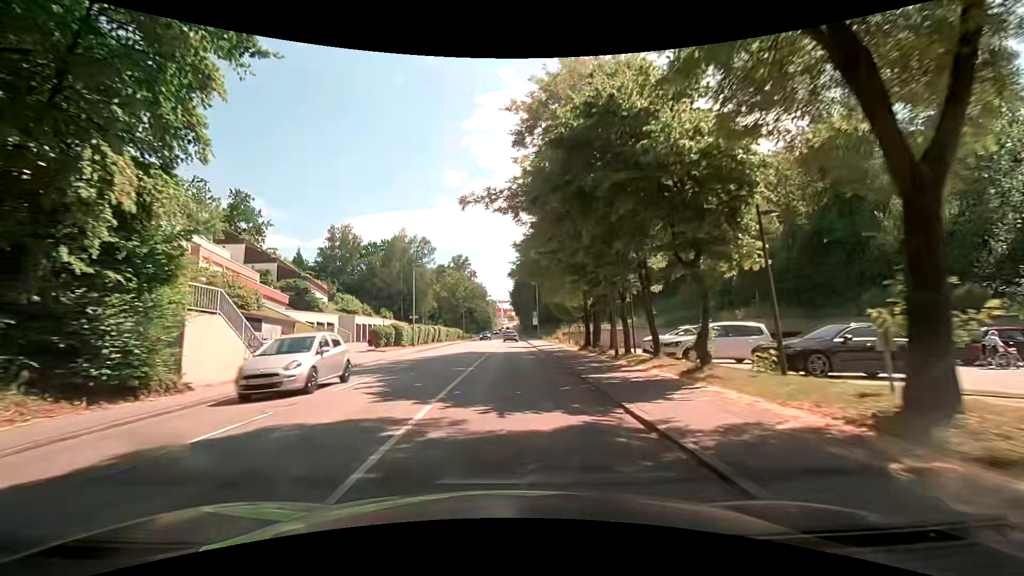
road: tertiary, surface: asphalt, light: Day
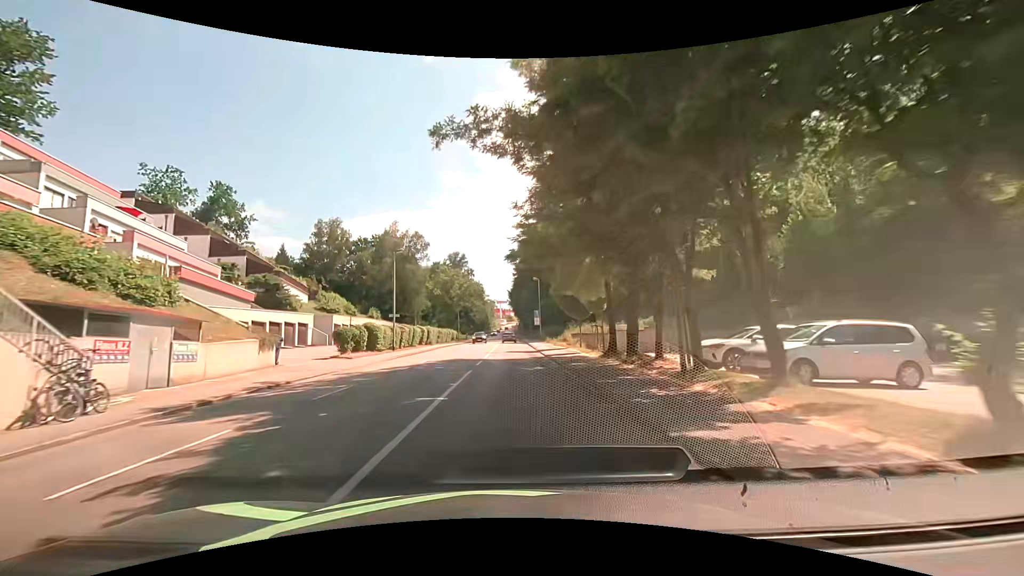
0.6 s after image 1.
(-0.1, +7.6) m; 0°
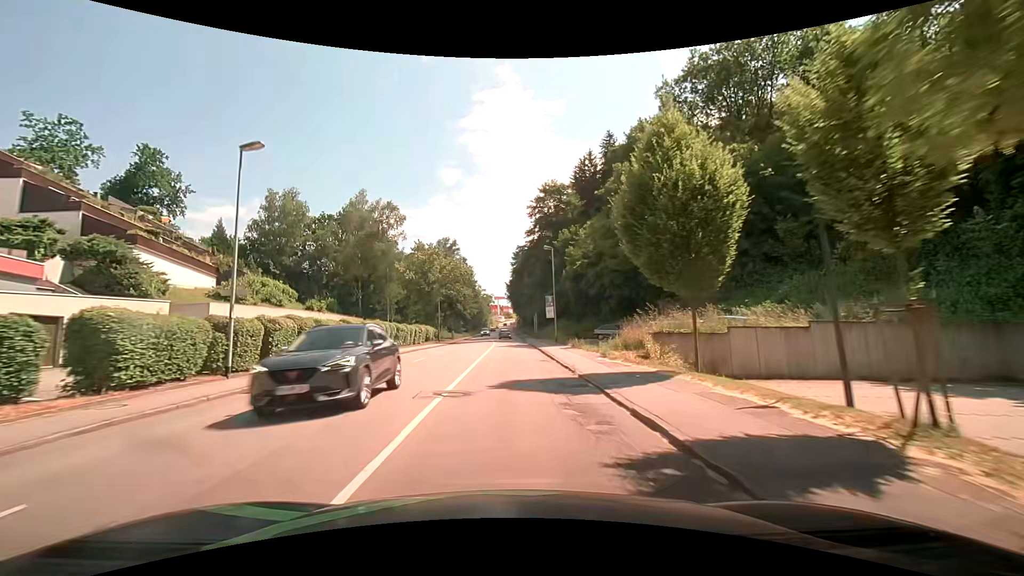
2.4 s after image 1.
(-0.1, +22.9) m; -1°
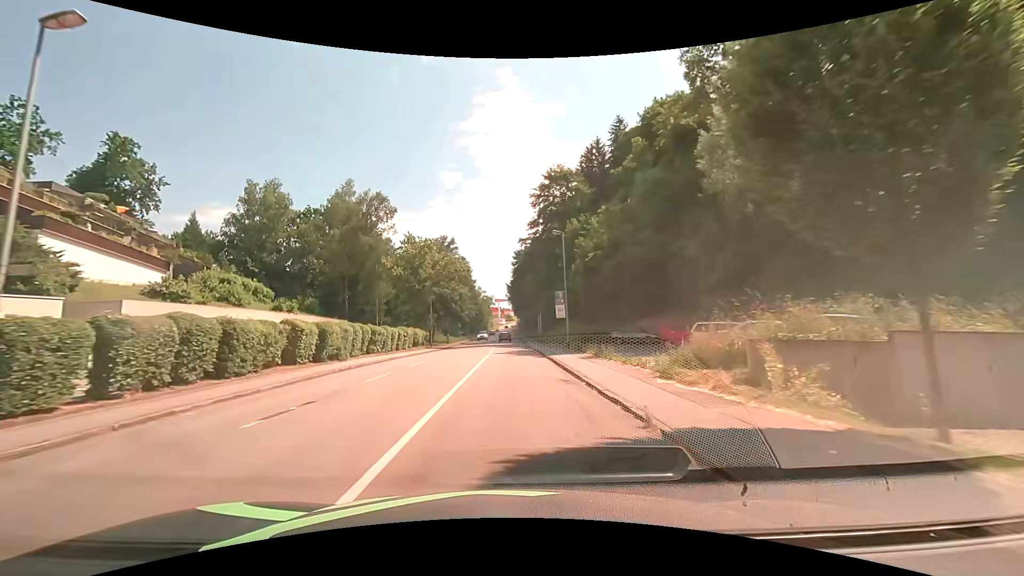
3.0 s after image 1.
(0.0, +7.7) m; +1°
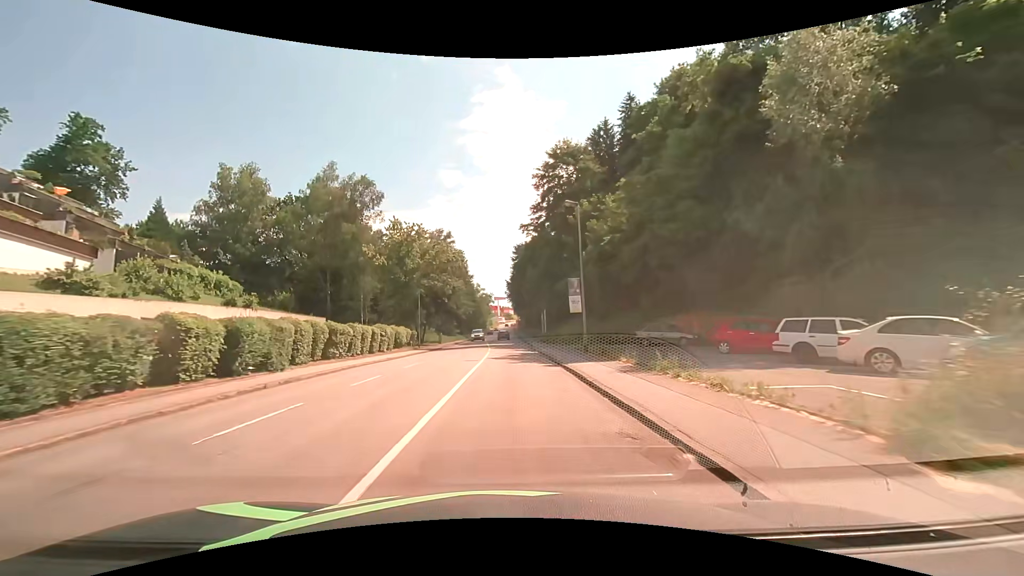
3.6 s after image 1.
(-0.1, +7.7) m; -1°
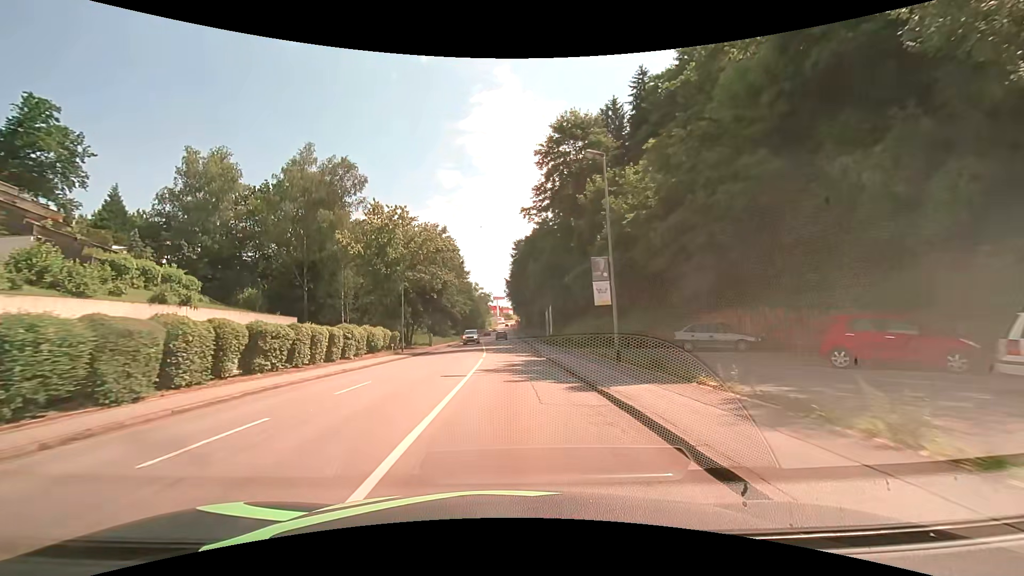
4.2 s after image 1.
(+0.1, +7.7) m; +1°
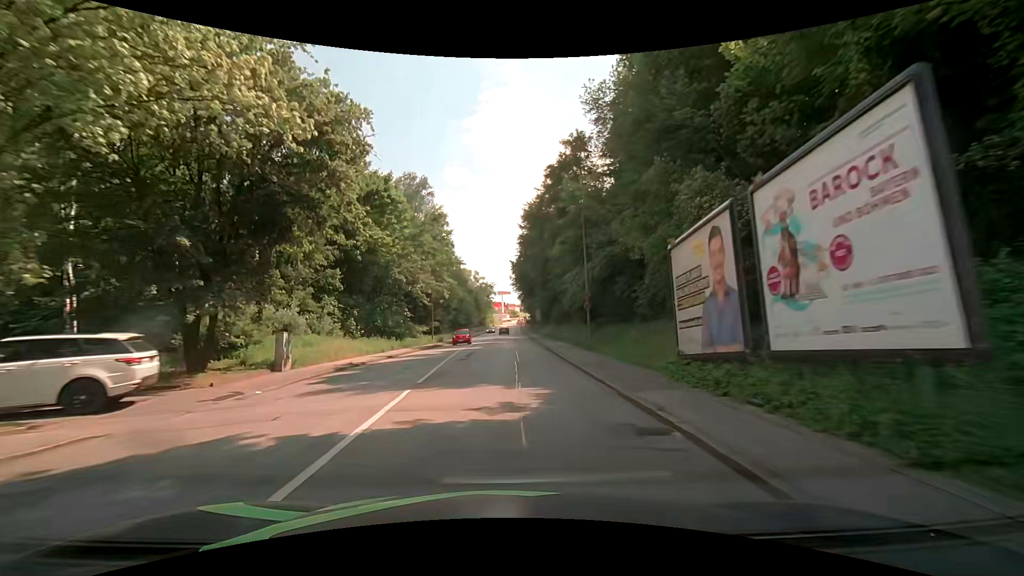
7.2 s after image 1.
(-0.1, +38.8) m; -1°
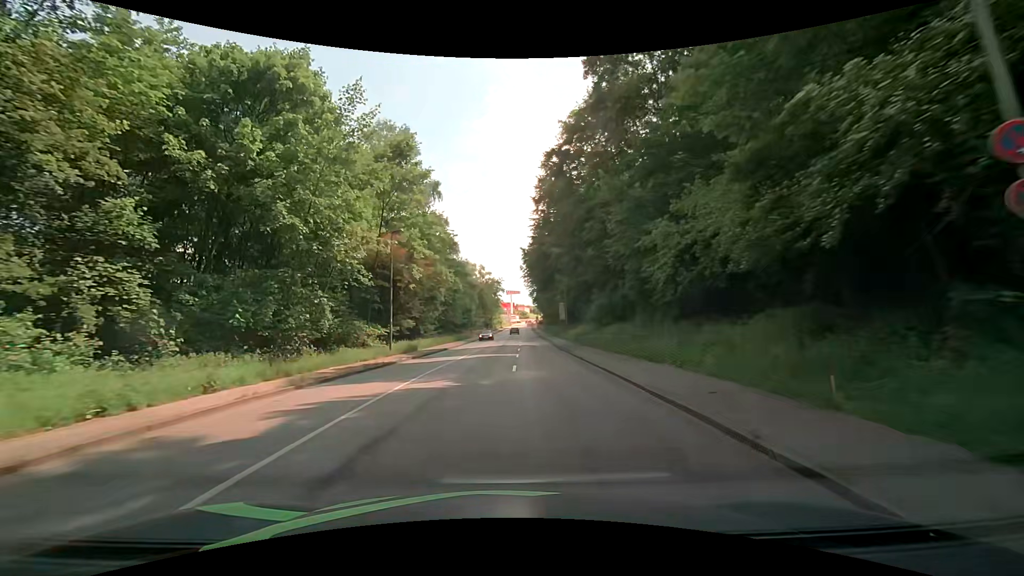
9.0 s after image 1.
(-0.3, +23.2) m; -1°
(0, +10) (0, +20) (0, +30) (0, +40) (0, +50) (0, +60) (+1, +70) (+1, +80) (+1, +90) (+2, +100) m
